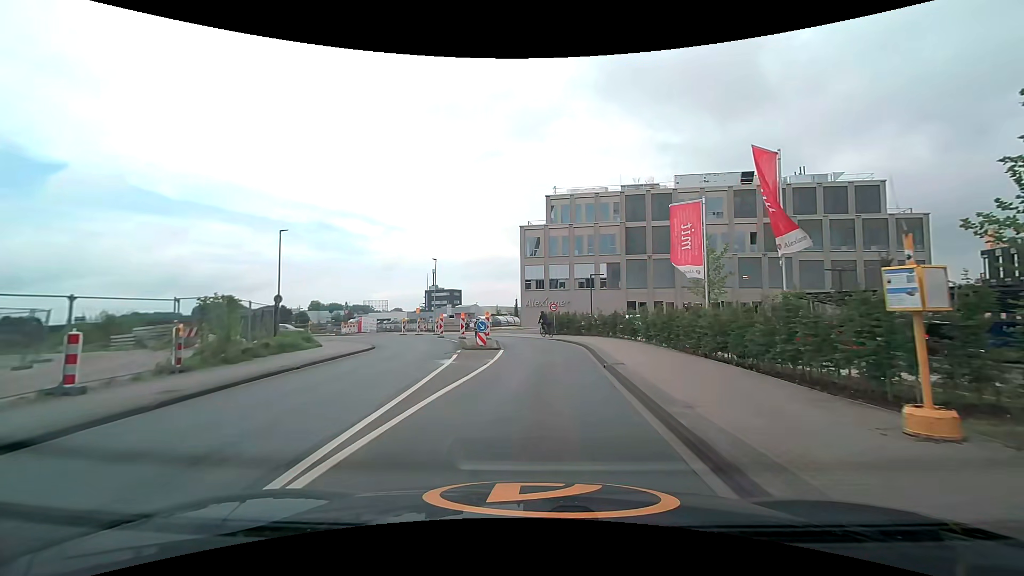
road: unclassified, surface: asphalt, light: Day
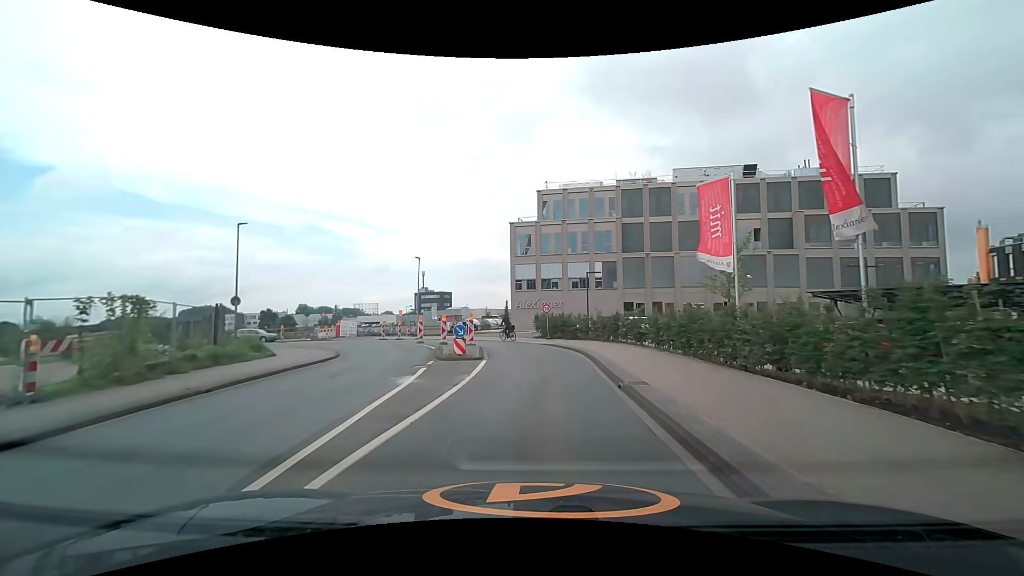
(+0.1, +3.7) m; +1°
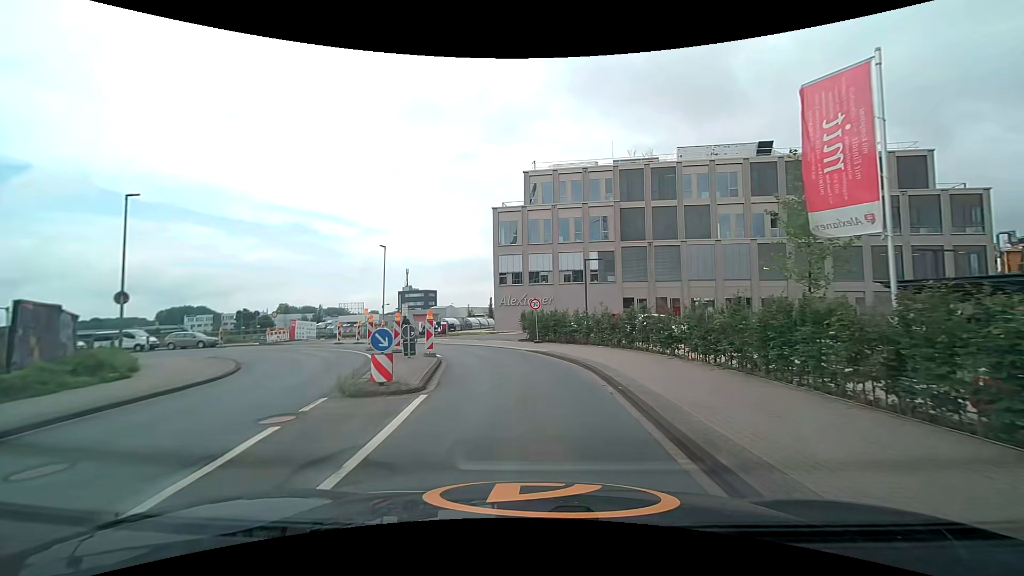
(+0.2, +7.2) m; +2°
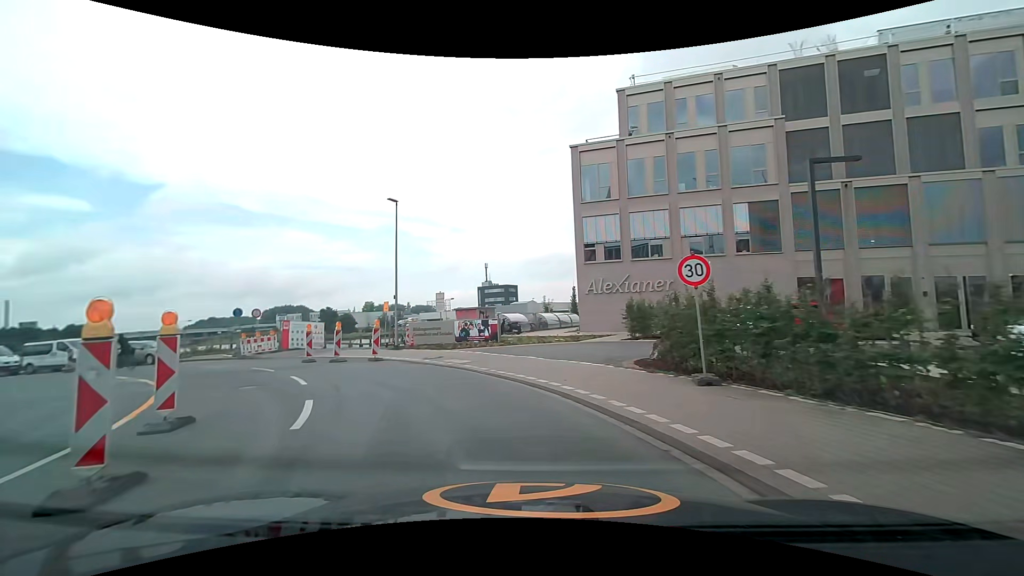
(-0.8, +17.3) m; -9°
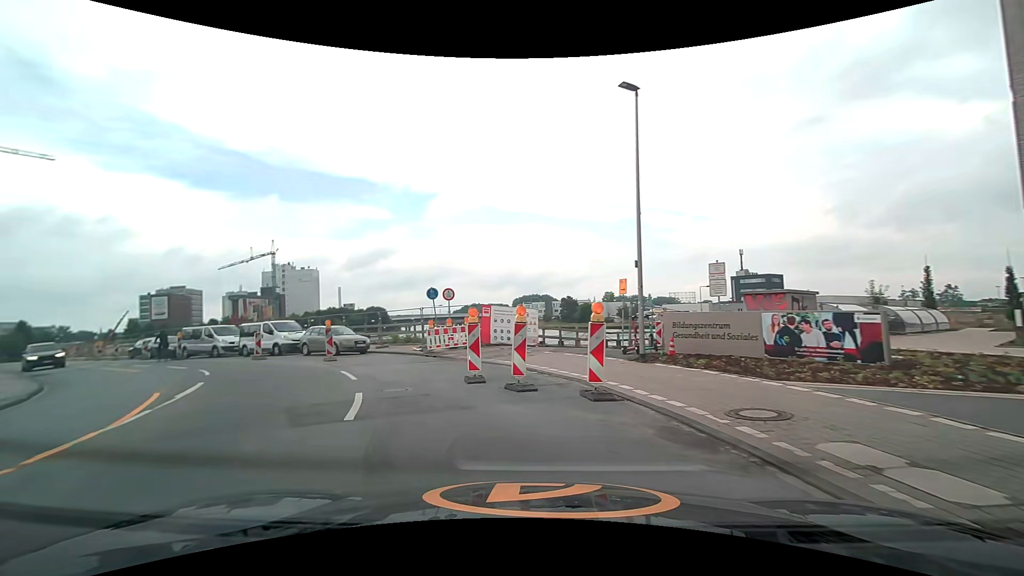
(-2.5, +12.0) m; -27°
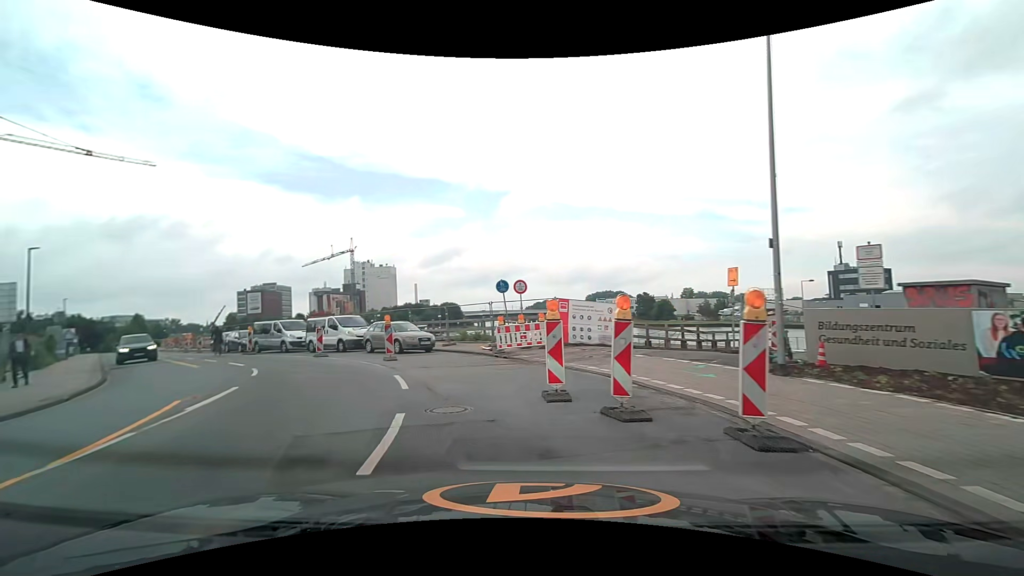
(-0.2, +2.9) m; -8°
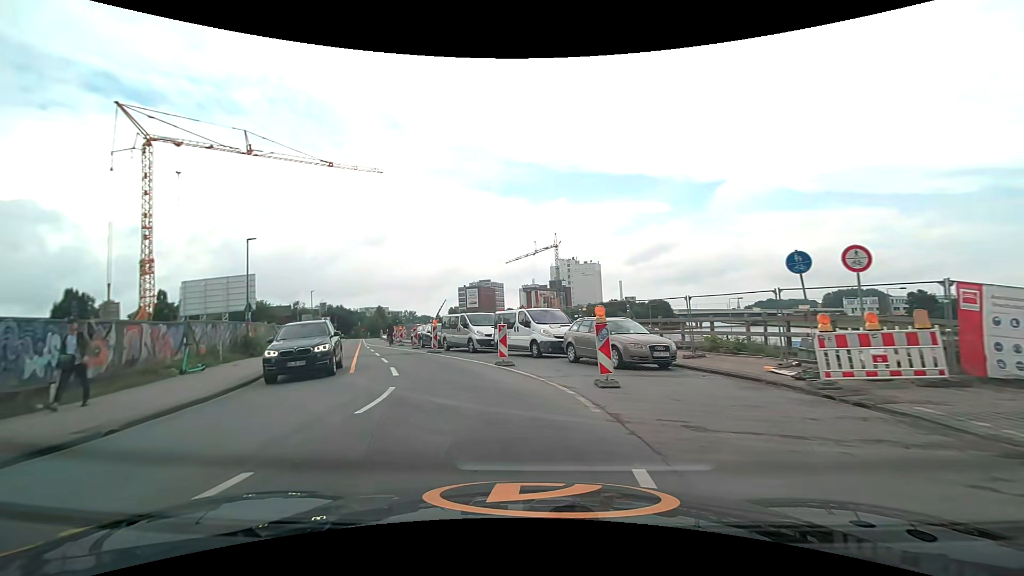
(-1.8, +8.3) m; -24°
(-1, +10) (-4, +19) (-8, +29) (-11, +38) (-14, +48) (-17, +57) (-20, +67) (-23, +76) (-27, +86) (-30, +95) m
